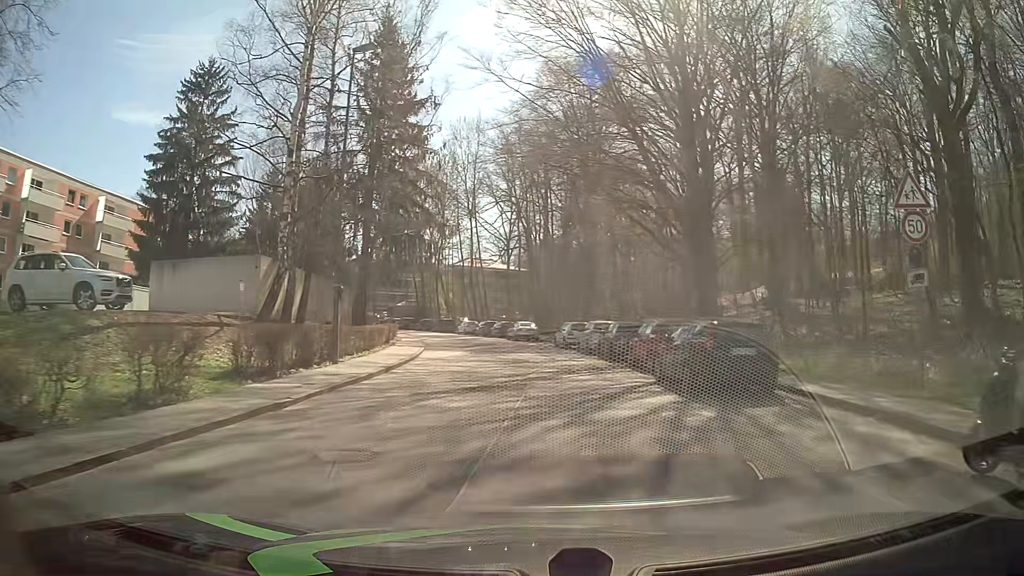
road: residential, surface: asphalt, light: Day
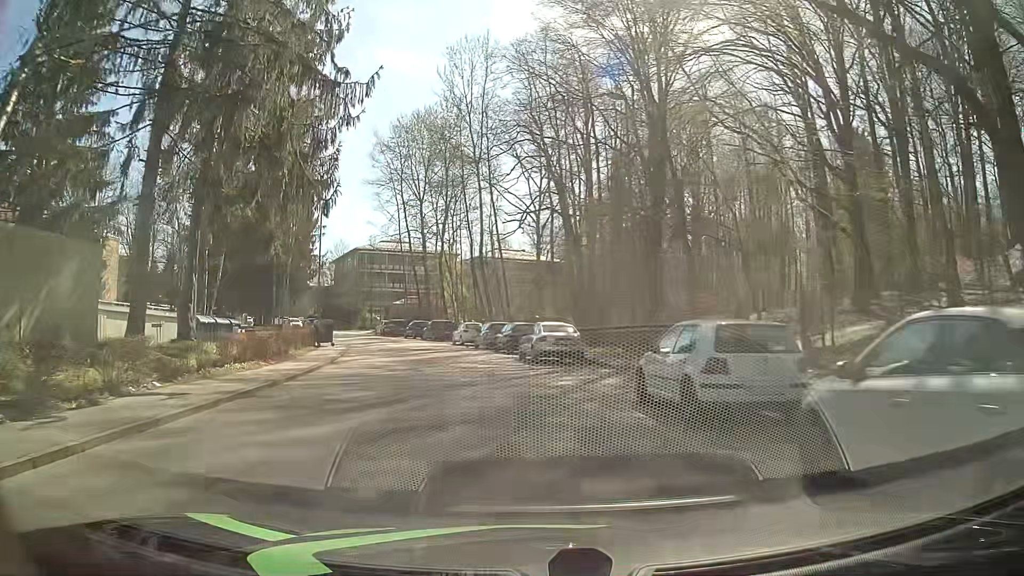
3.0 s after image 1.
(0.0, +27.0) m; -3°
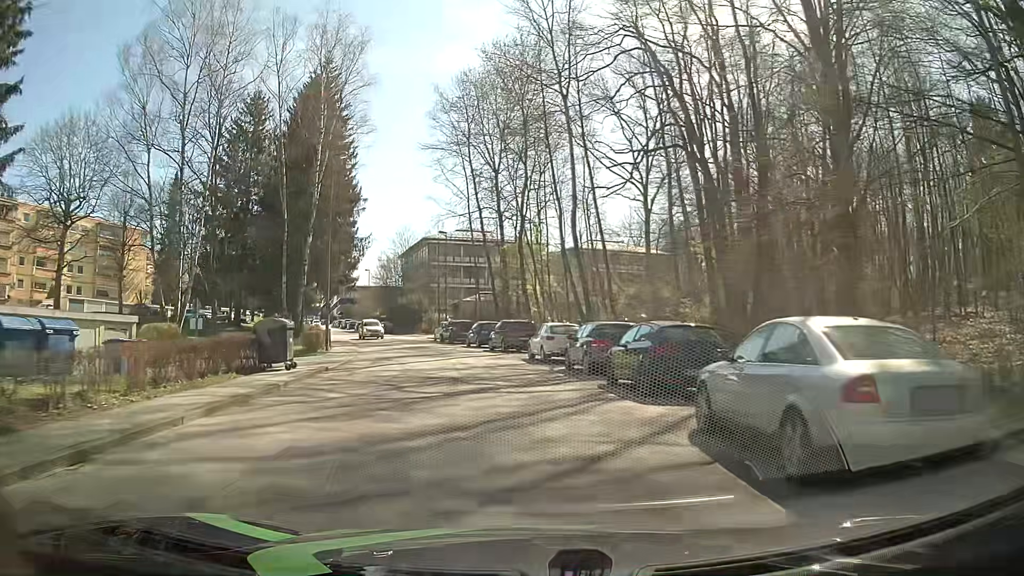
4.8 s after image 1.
(-1.4, +17.8) m; -8°
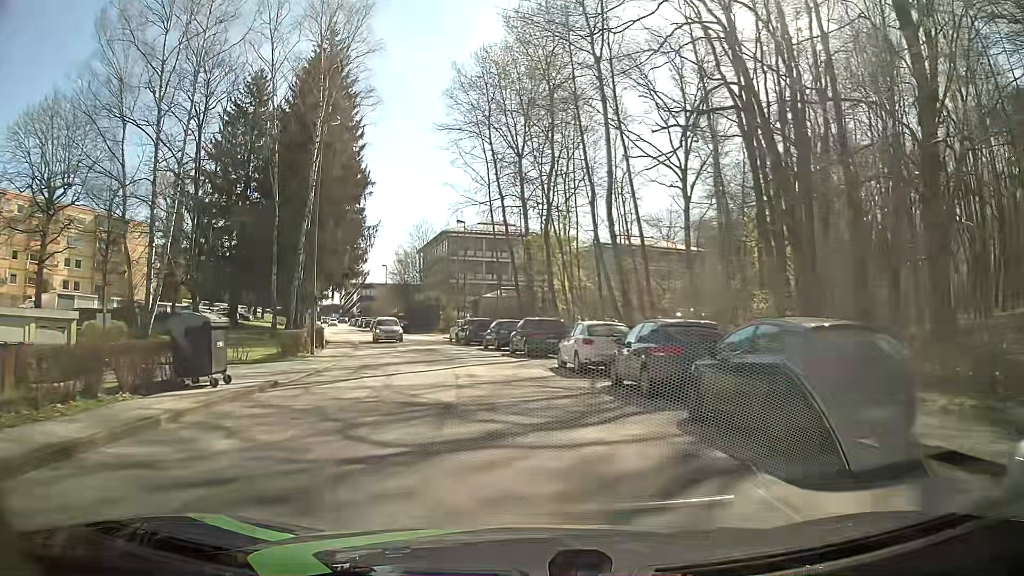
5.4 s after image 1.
(-0.1, +6.0) m; -3°
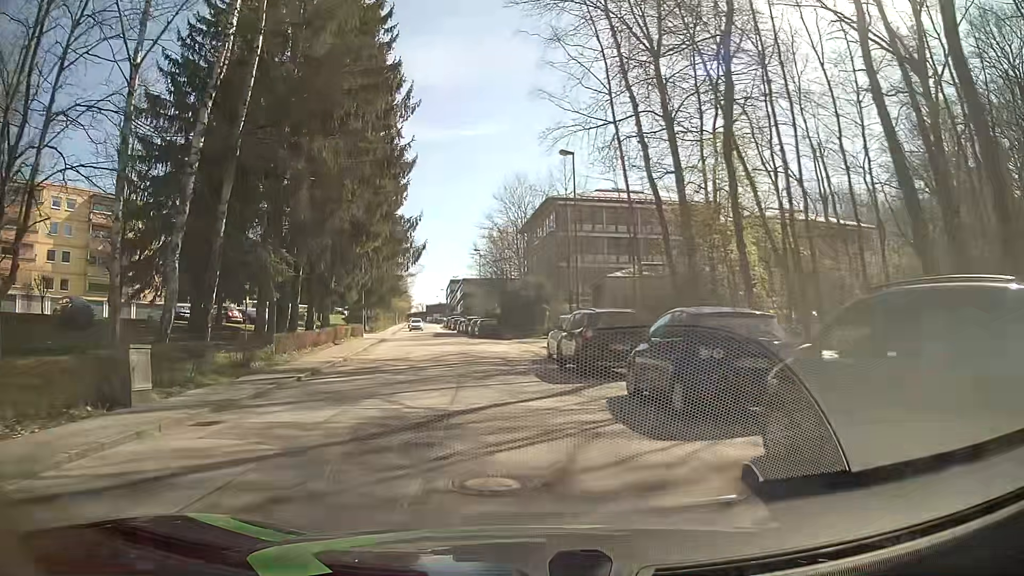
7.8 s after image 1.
(-1.8, +24.1) m; -10°
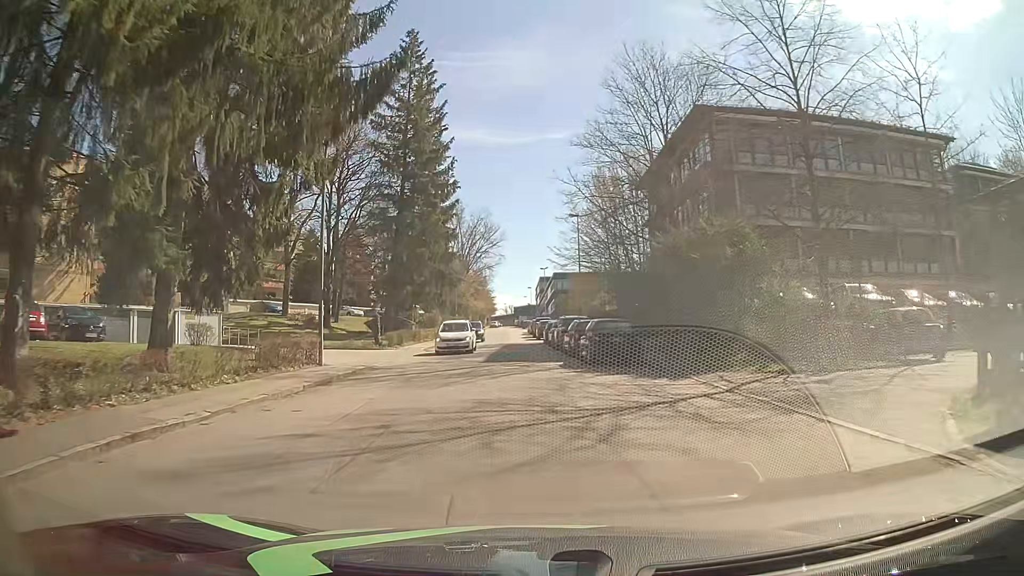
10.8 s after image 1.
(-2.6, +30.2) m; -7°
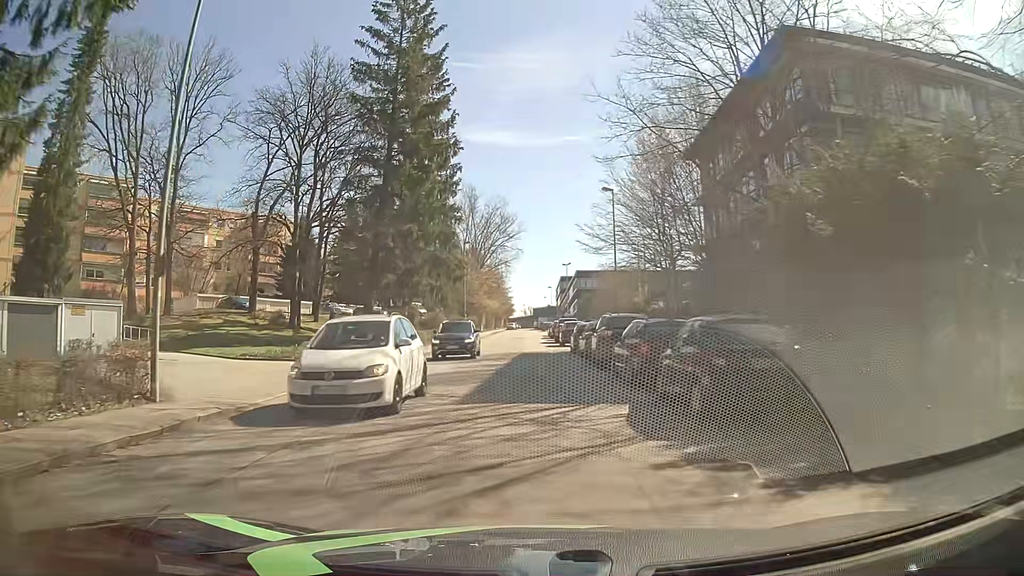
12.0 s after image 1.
(-0.3, +11.9) m; -3°
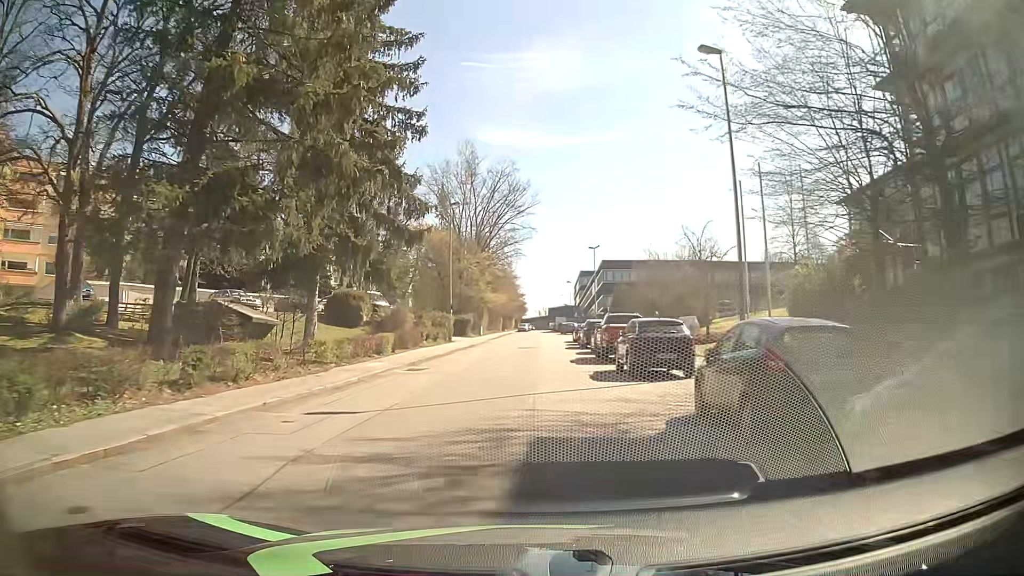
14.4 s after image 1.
(0.0, +24.2) m; 0°
(0, +10) (0, +20) (0, +30) (0, +40) (0, +50) (0, +60) (+1, +70) (+1, +80) (+1, +90) (+1, +100) m
